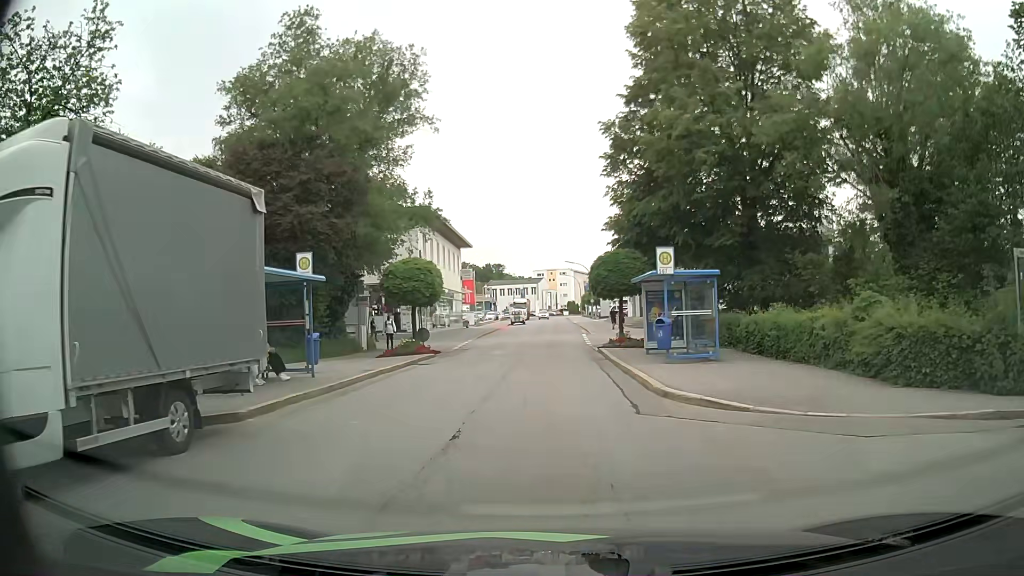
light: Day
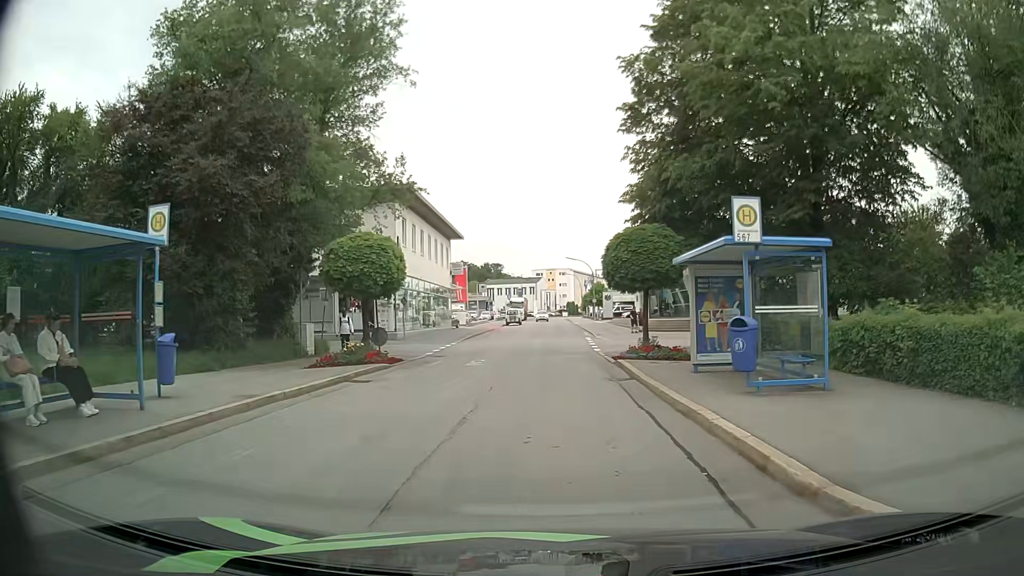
(0.0, +7.3) m; 0°
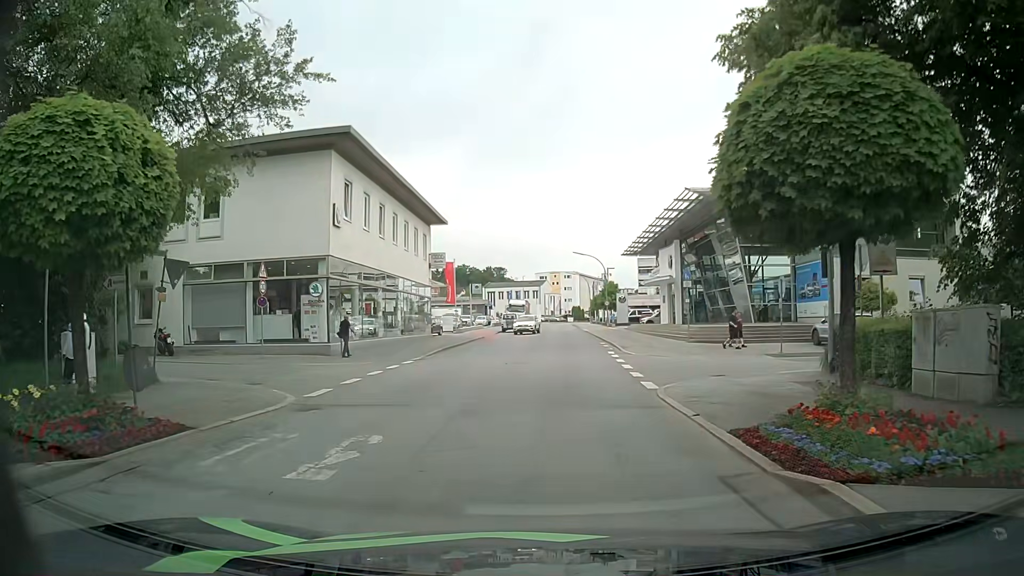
(0.0, +13.6) m; 0°
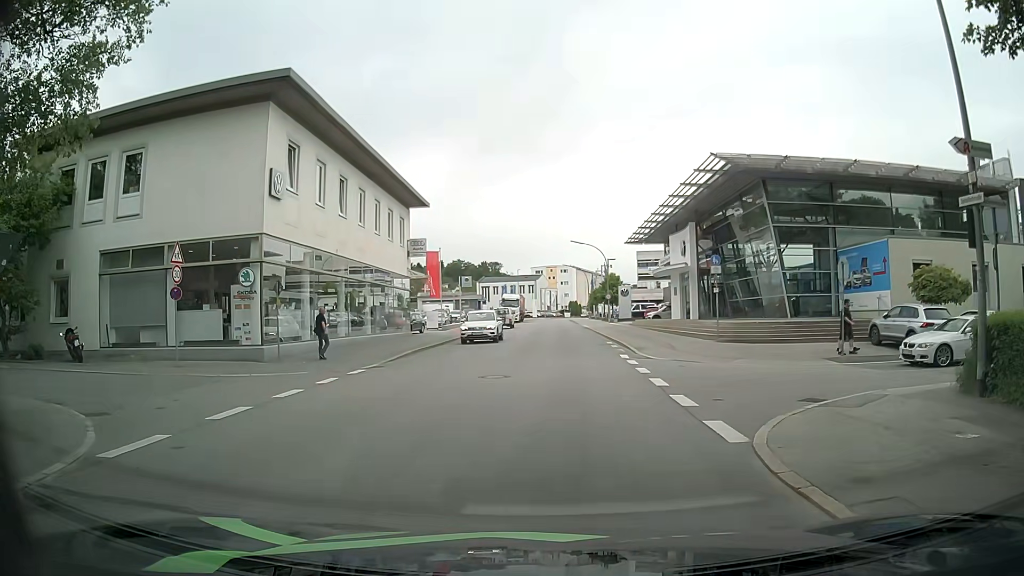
(0.0, +6.4) m; +1°
